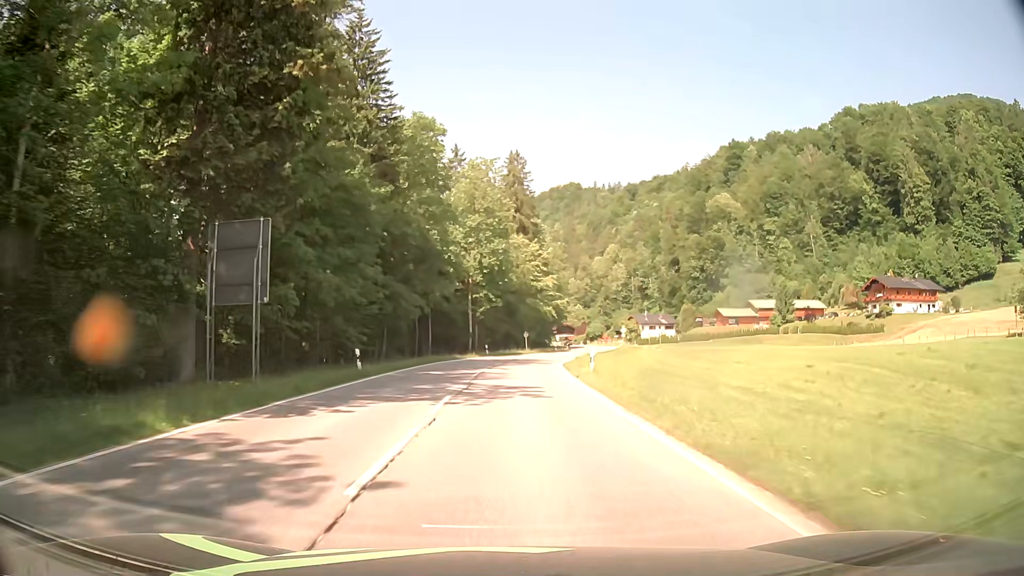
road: primary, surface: asphalt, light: Day
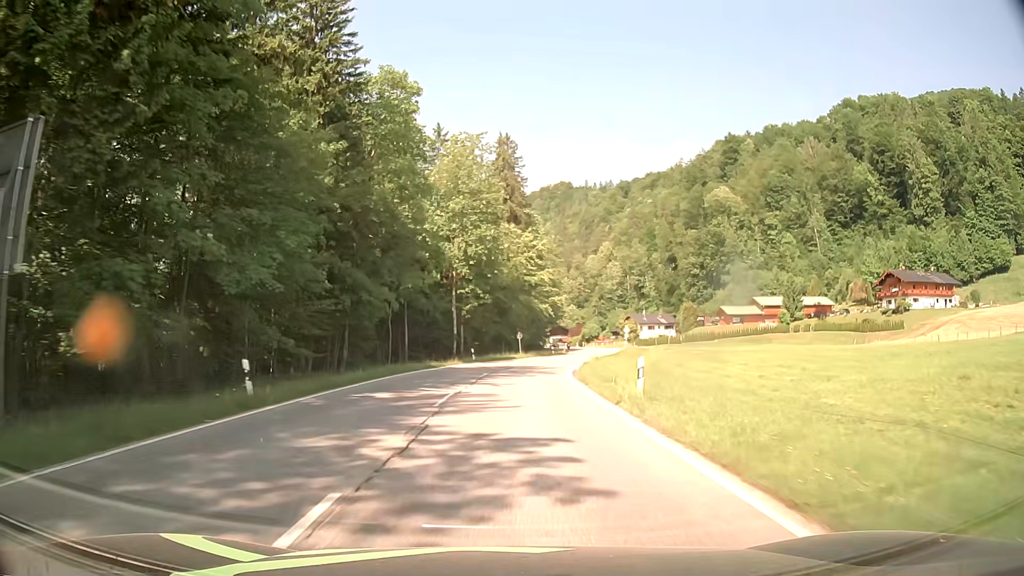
(0.0, +10.1) m; +1°
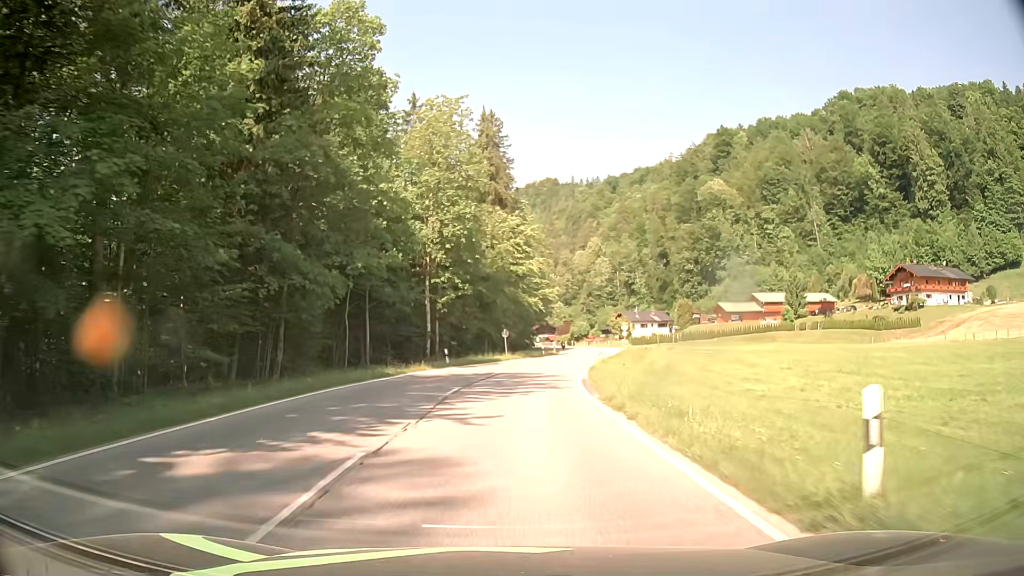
(0.0, +9.8) m; +1°
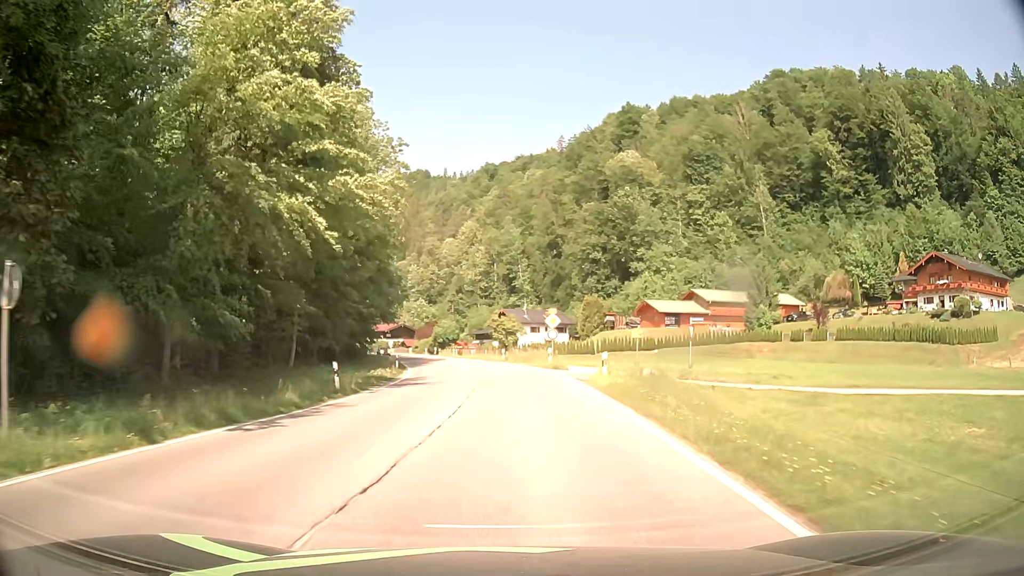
(+4.5, +47.4) m; +11°
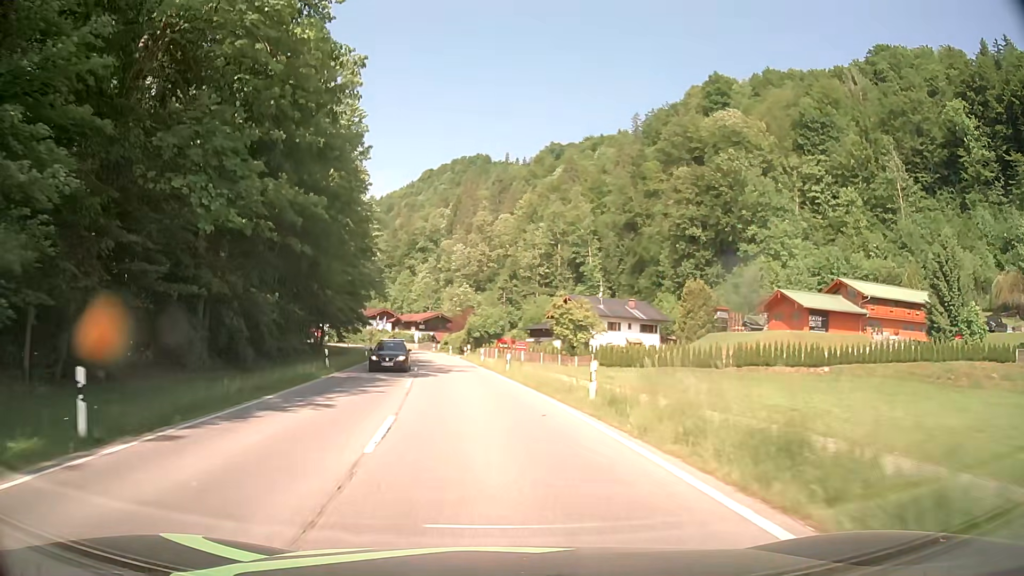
(-0.5, +38.1) m; -5°
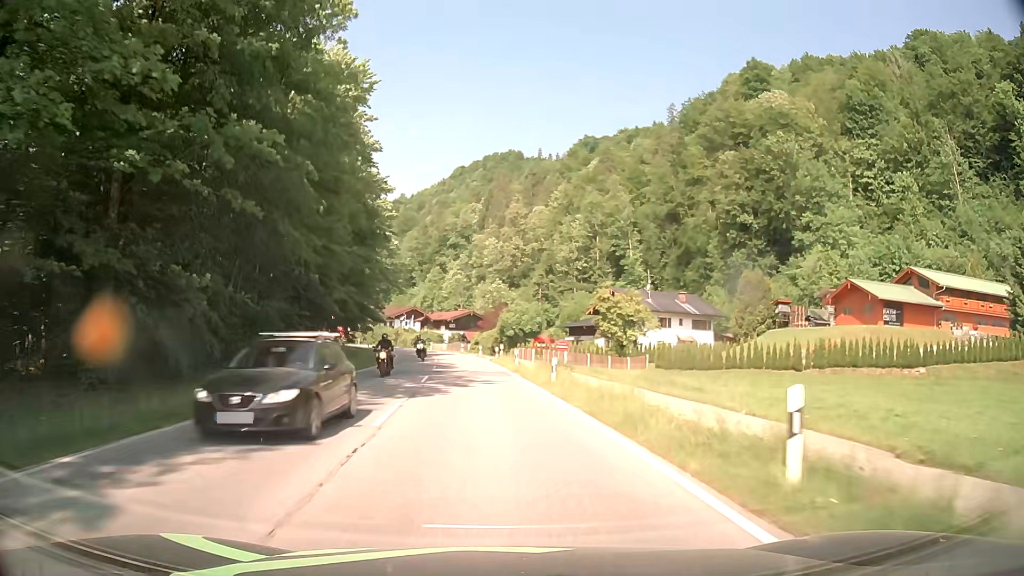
(-0.3, +9.5) m; -3°
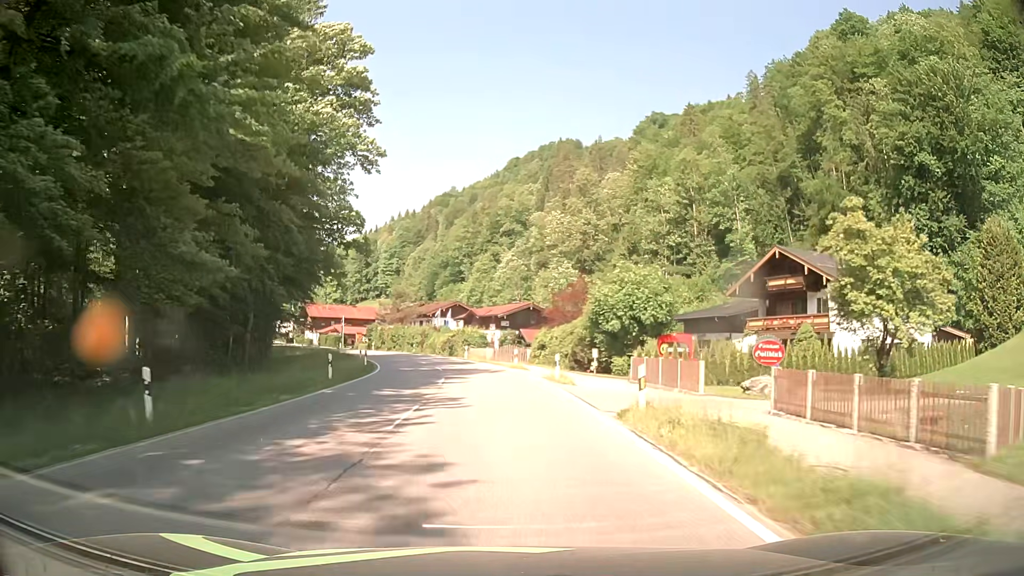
(-1.6, +36.3) m; -4°
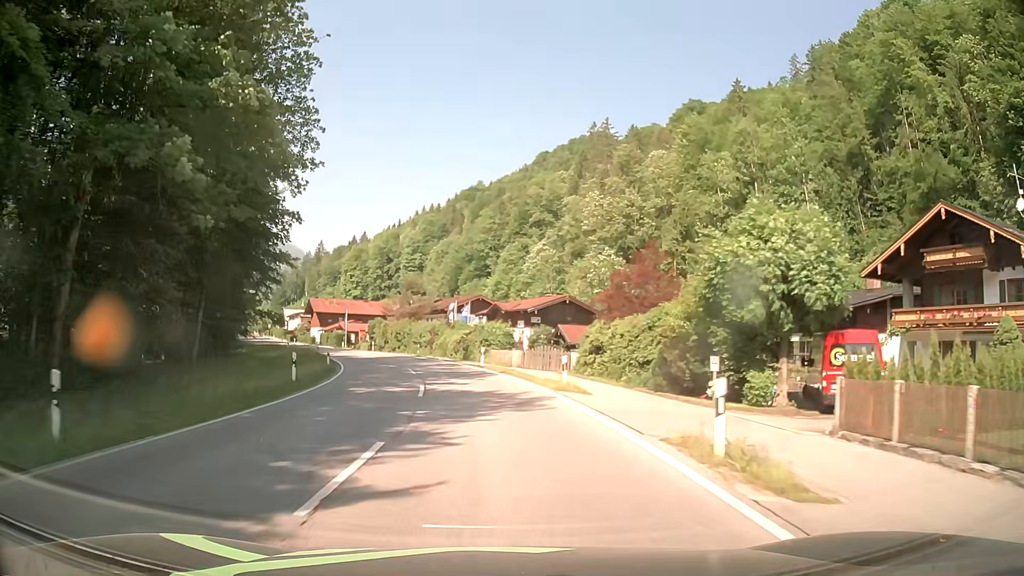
(-0.3, +17.3) m; -3°
(0, +10) (-1, +20) (-2, +30) (-4, +40) (-7, +49) (-10, +59) (-14, +68) (-18, +77) (-22, +86) (-27, +95) m
